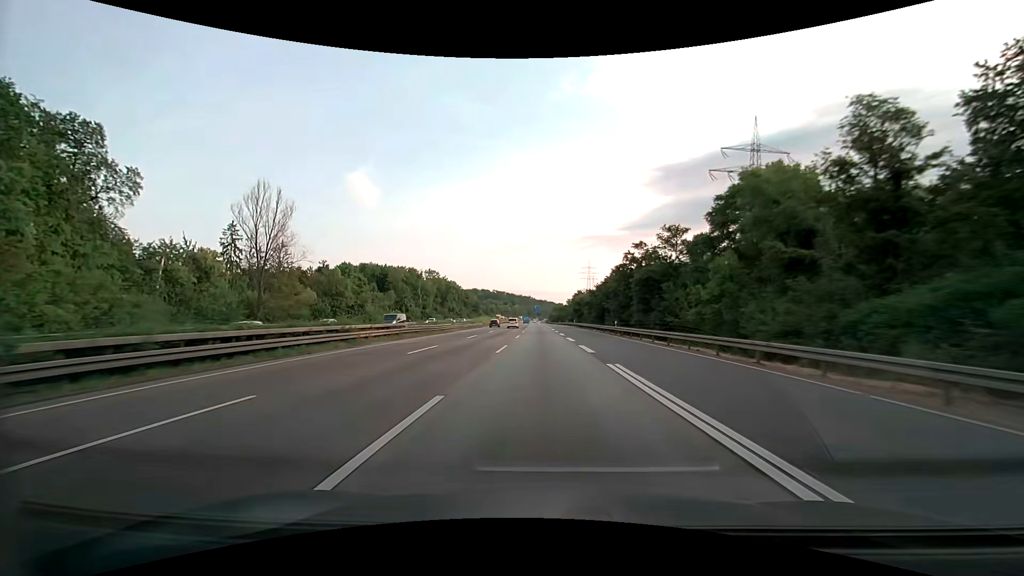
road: motorway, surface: asphalt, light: Day
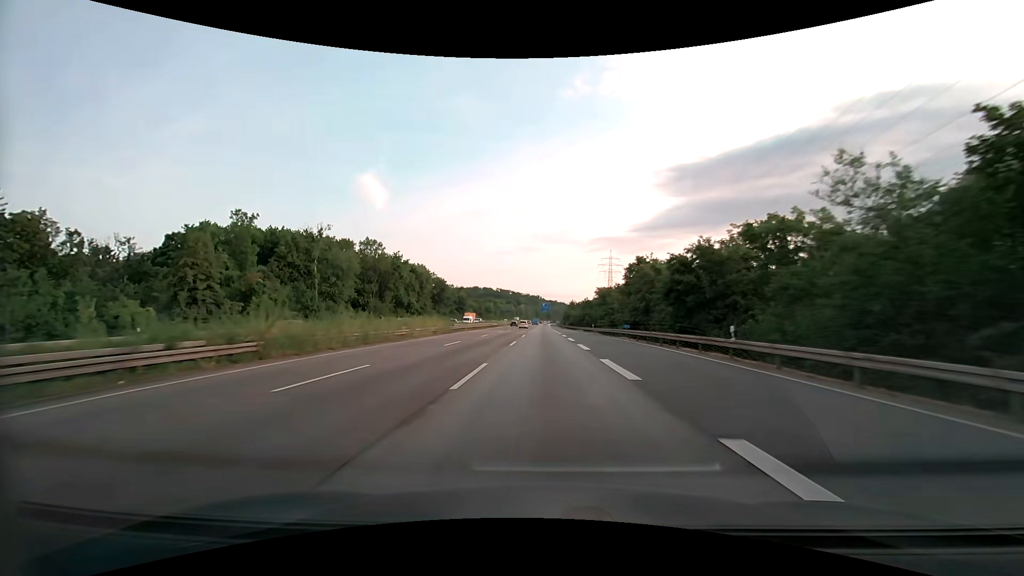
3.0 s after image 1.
(-1.0, +81.3) m; -1°
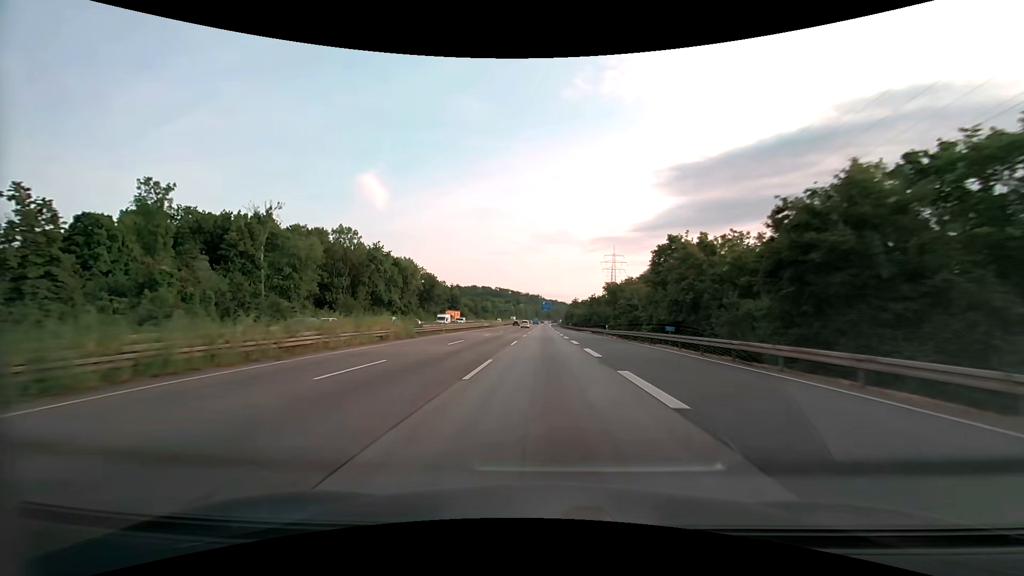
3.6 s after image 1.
(0.0, +16.1) m; 0°
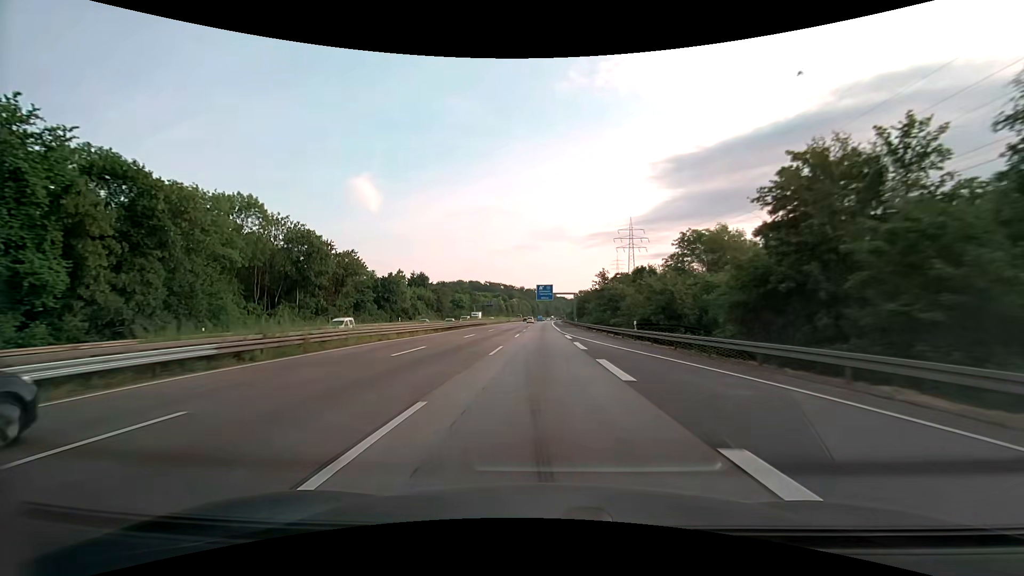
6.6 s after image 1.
(+0.1, +80.5) m; 0°
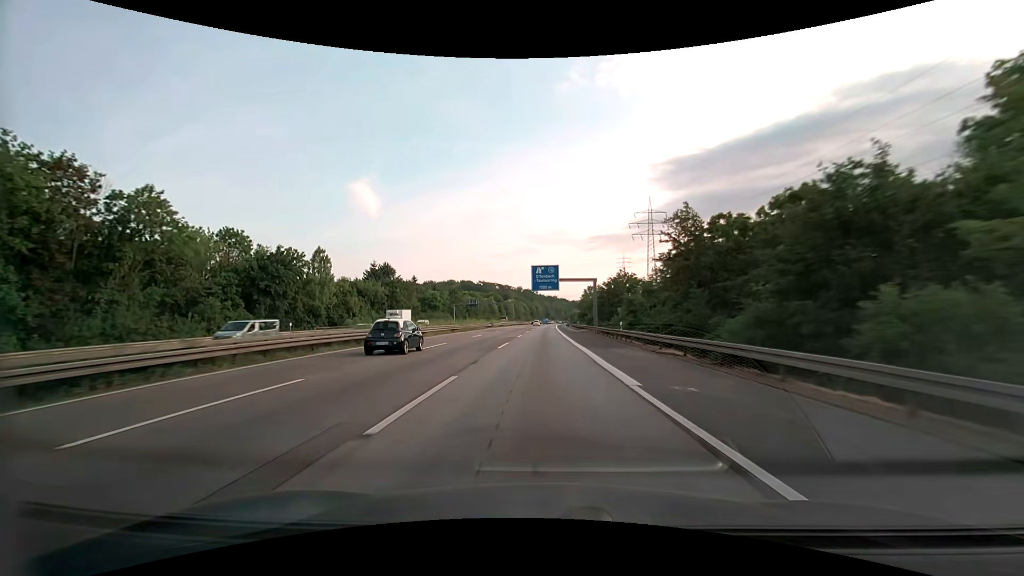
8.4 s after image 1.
(-0.1, +48.2) m; 0°
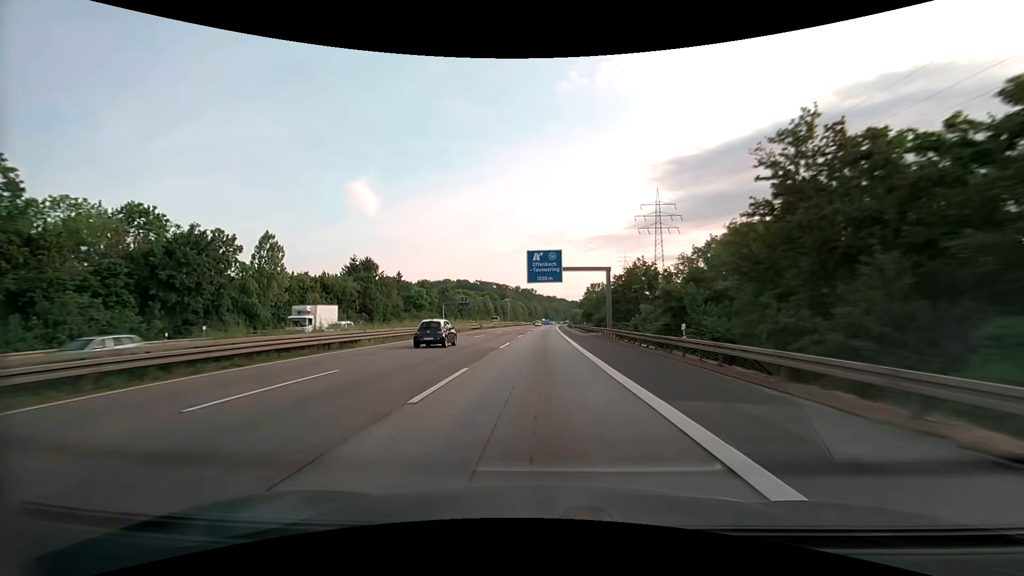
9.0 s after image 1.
(0.0, +16.1) m; 0°
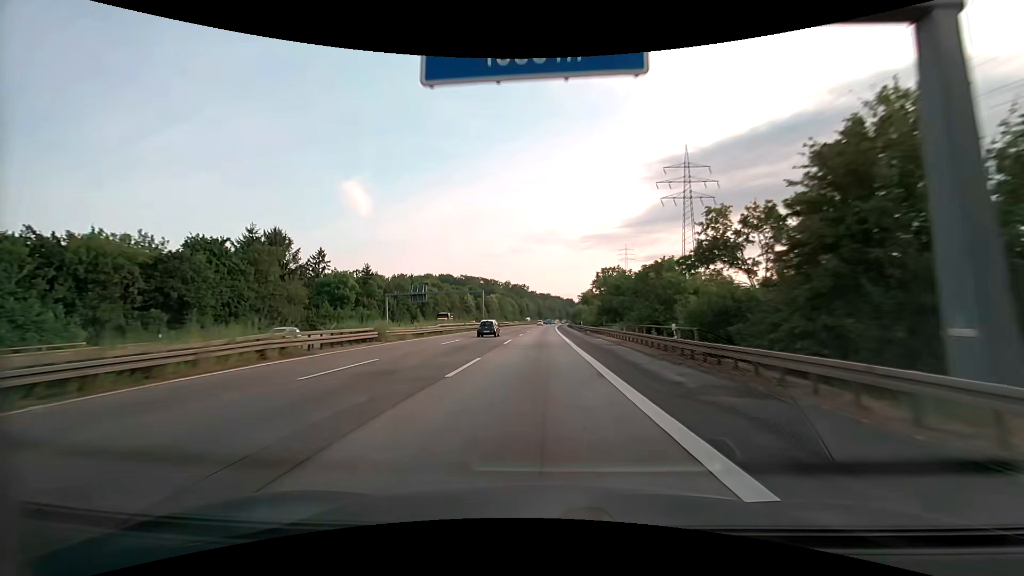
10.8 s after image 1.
(+0.3, +48.1) m; +1°
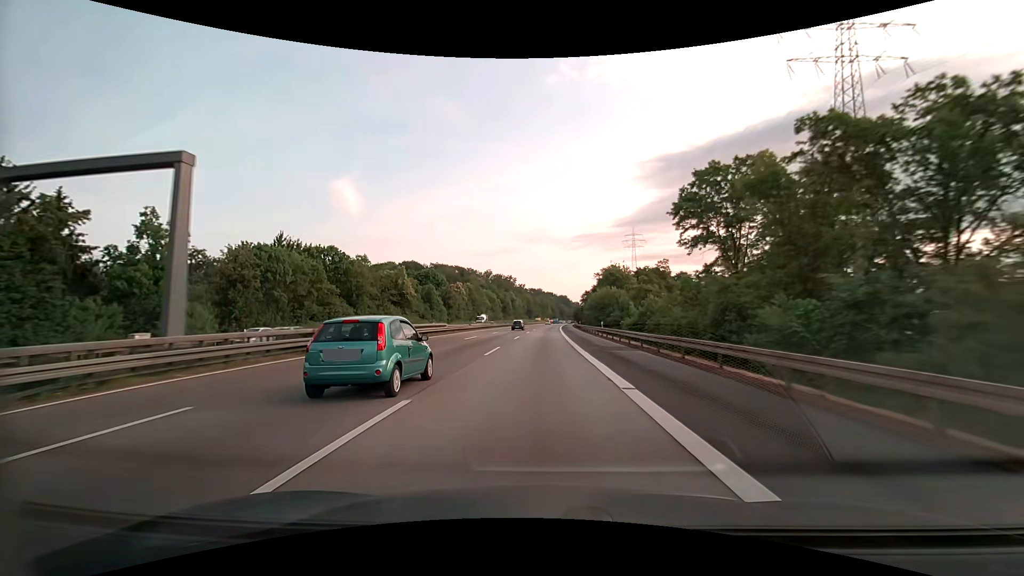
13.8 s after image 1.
(+0.4, +80.6) m; +1°
(0, +10) (0, +20) (0, +30) (0, +40) (0, +50) (+1, +60) (+1, +70) (+1, +80) (+1, +90) (+2, +100) m
